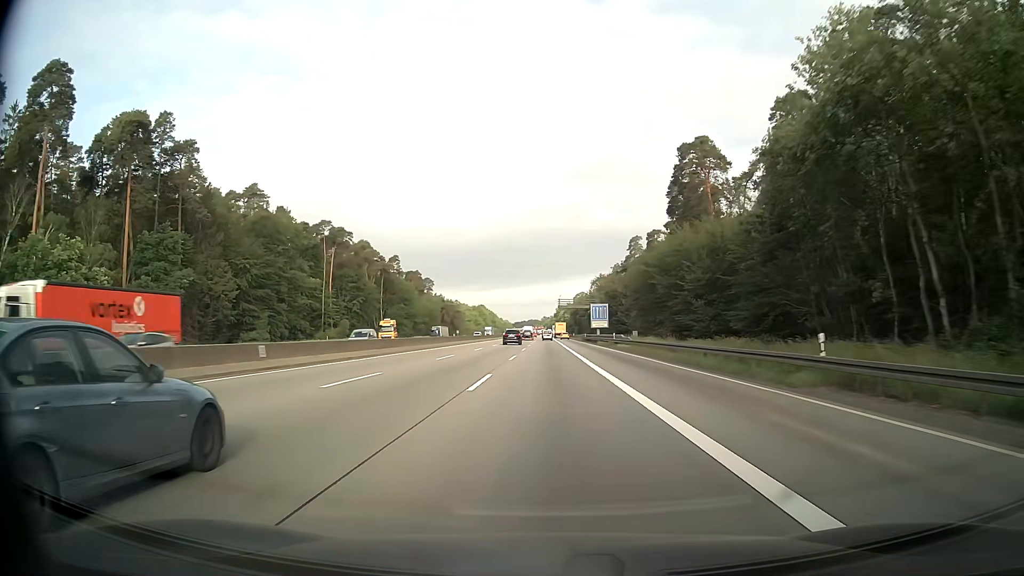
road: motorway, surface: asphalt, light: Day
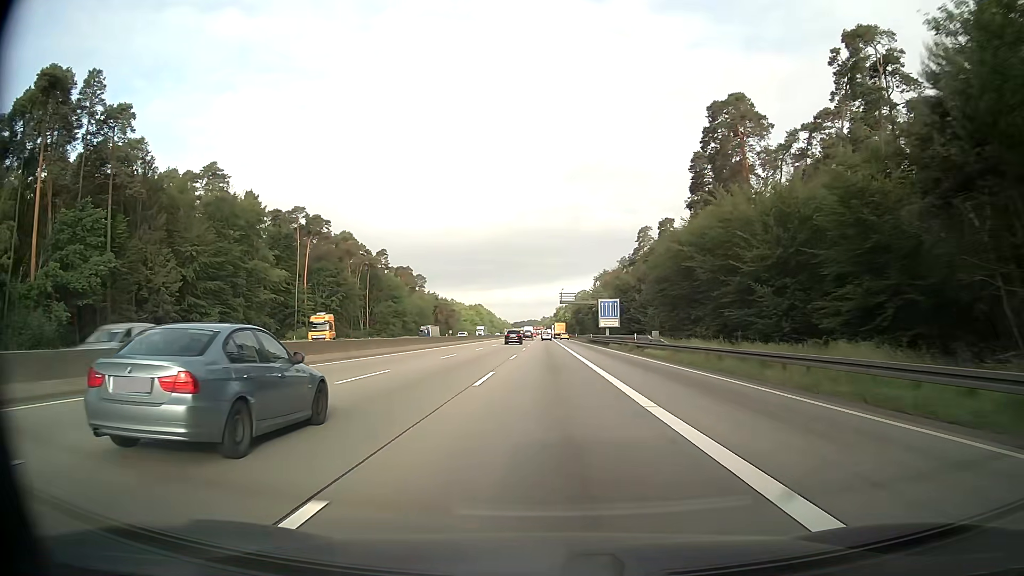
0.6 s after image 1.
(0.0, +16.6) m; 0°
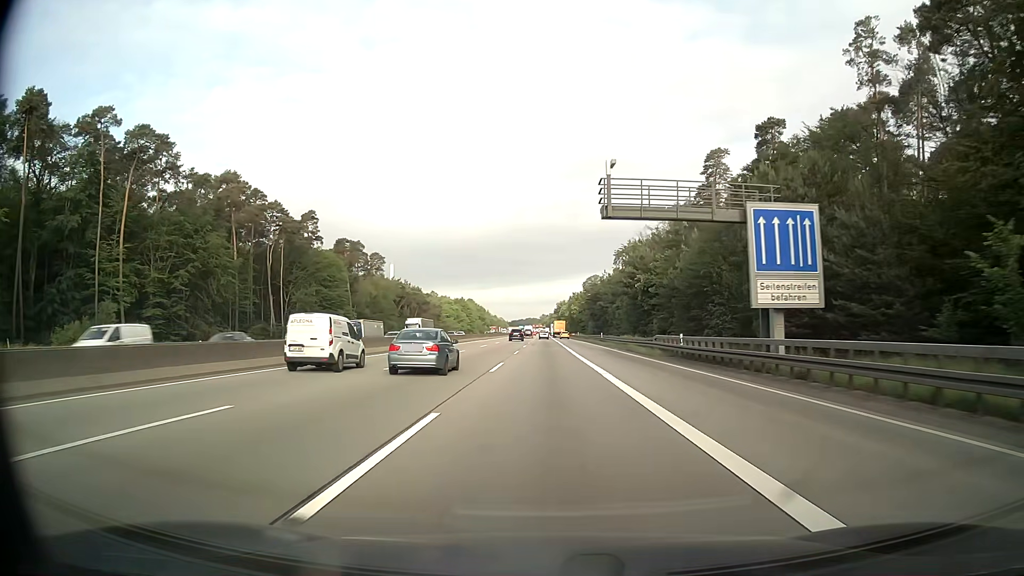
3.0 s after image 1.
(0.0, +66.5) m; 0°
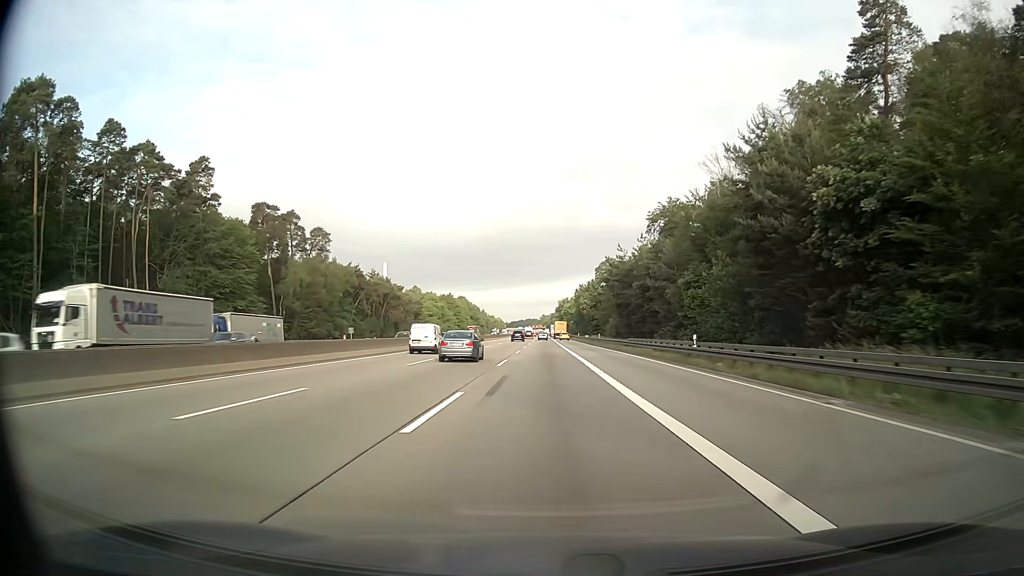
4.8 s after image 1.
(-0.1, +49.9) m; 0°
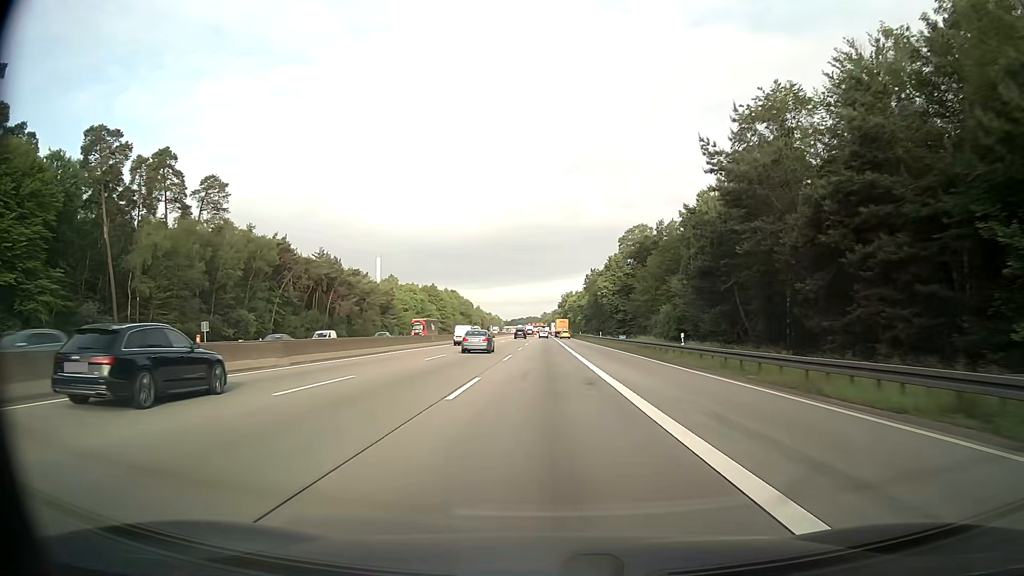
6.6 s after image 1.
(-0.1, +49.9) m; 0°
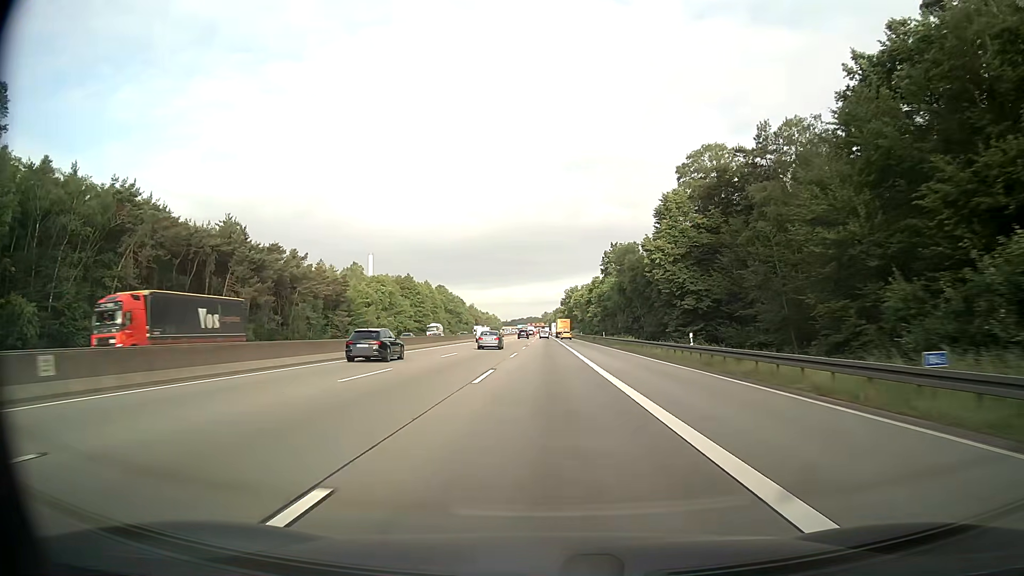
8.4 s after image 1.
(0.0, +49.9) m; 0°
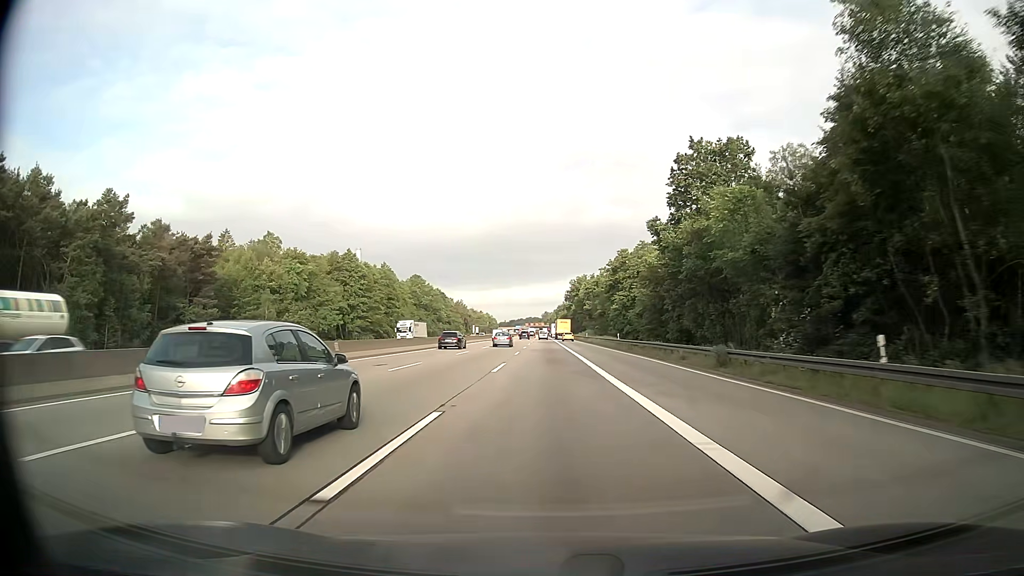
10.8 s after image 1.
(+0.1, +66.5) m; 0°
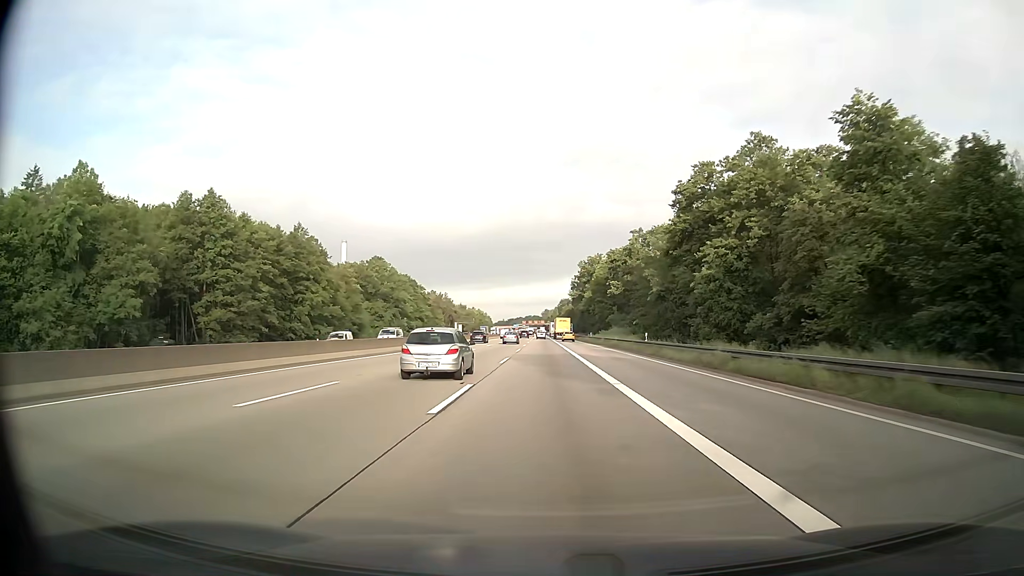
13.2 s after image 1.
(0.0, +66.4) m; 0°
